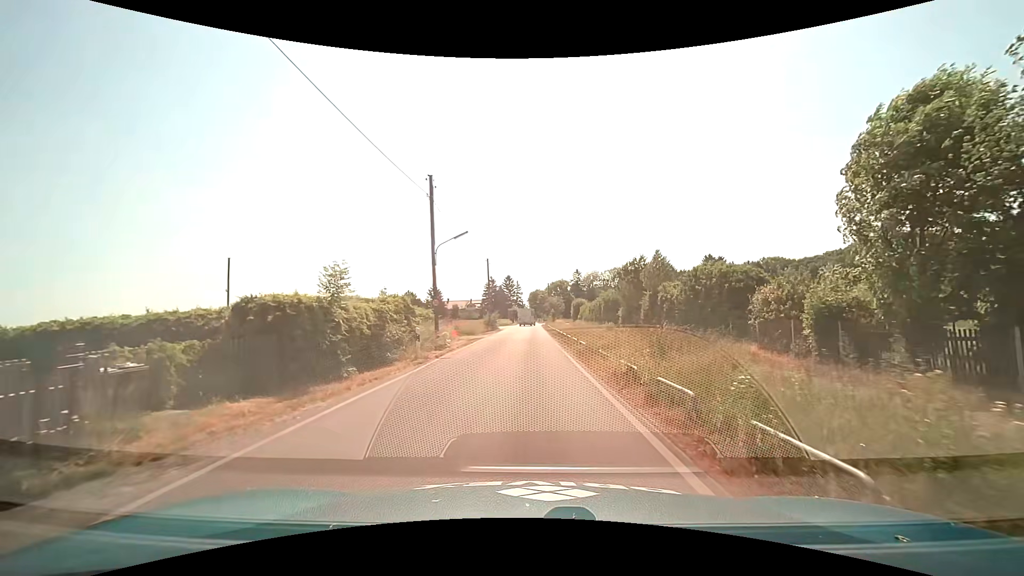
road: unclassified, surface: asphalt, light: Day
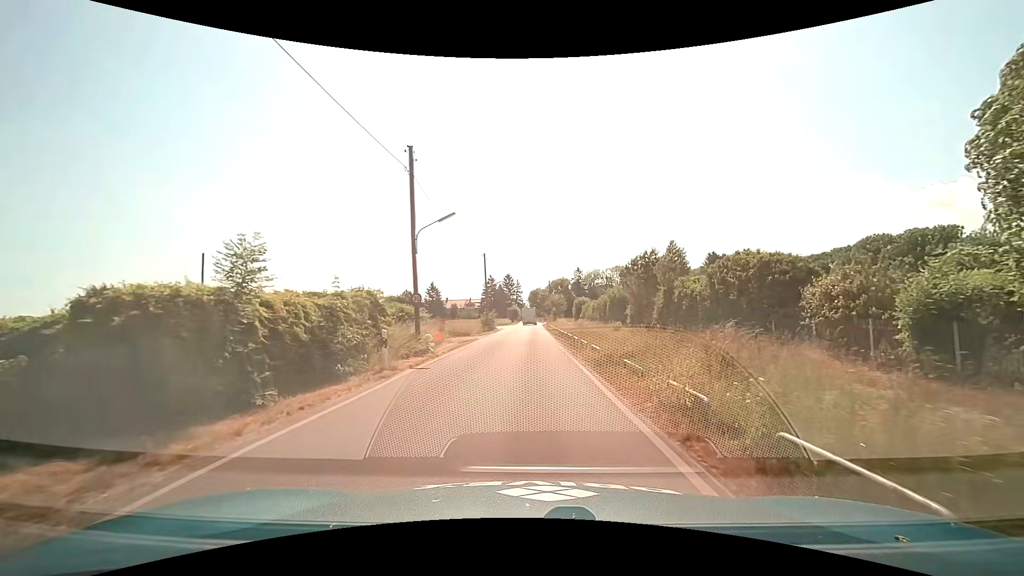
(0.0, +3.9) m; -1°
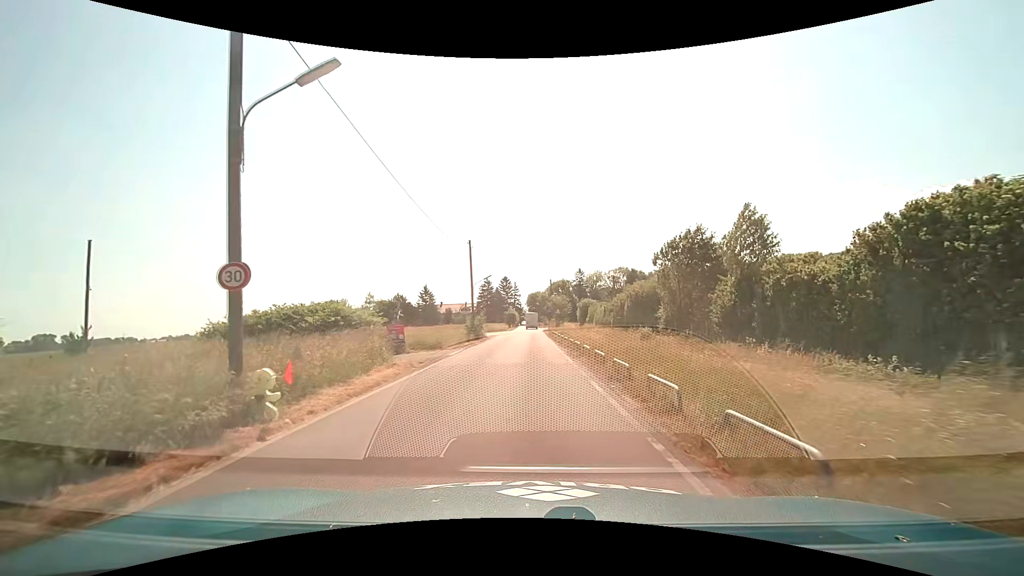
(0.0, +11.7) m; 0°
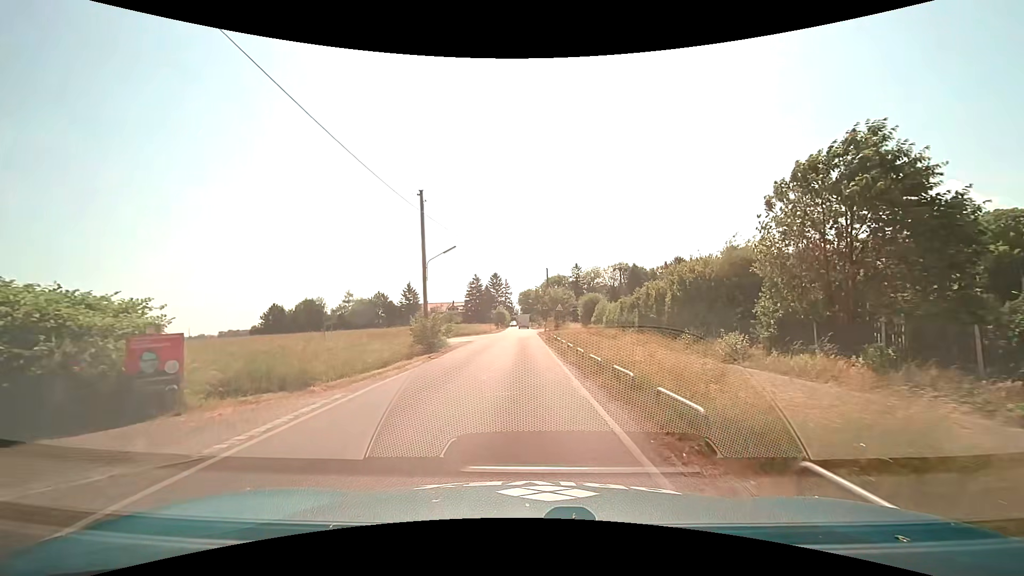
(+0.2, +15.9) m; 0°
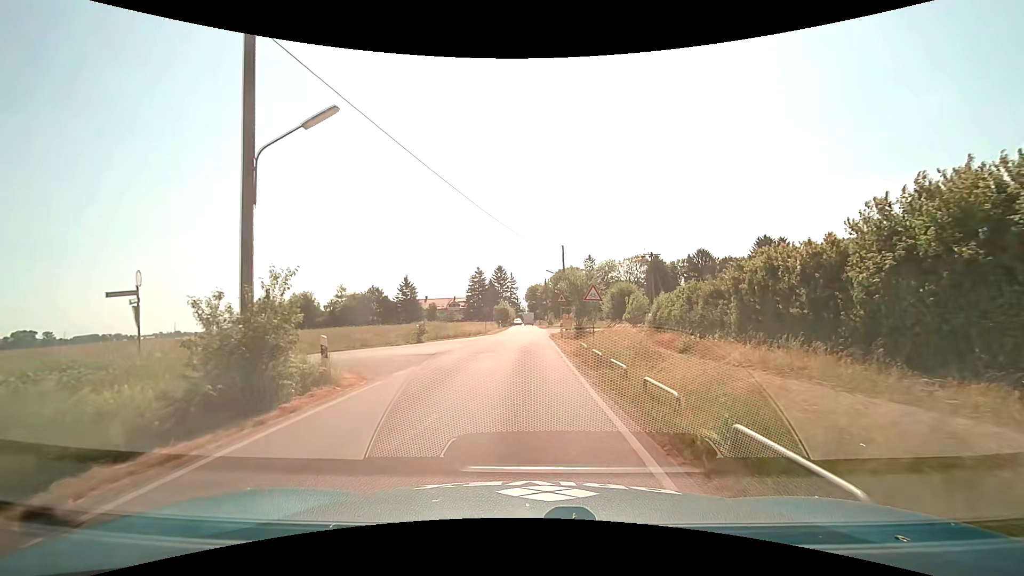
(0.0, +16.5) m; -1°
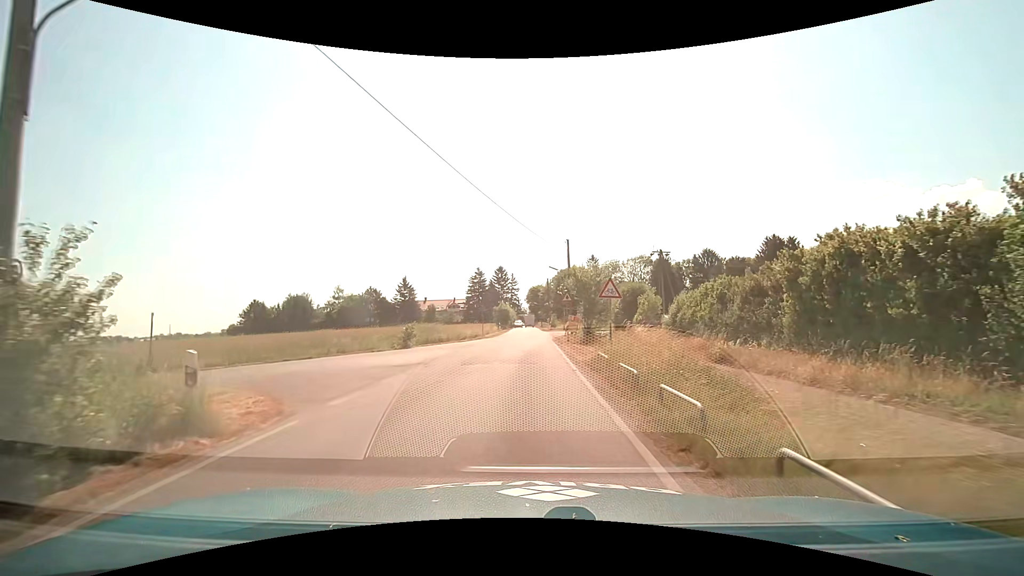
(0.0, +4.2) m; 0°
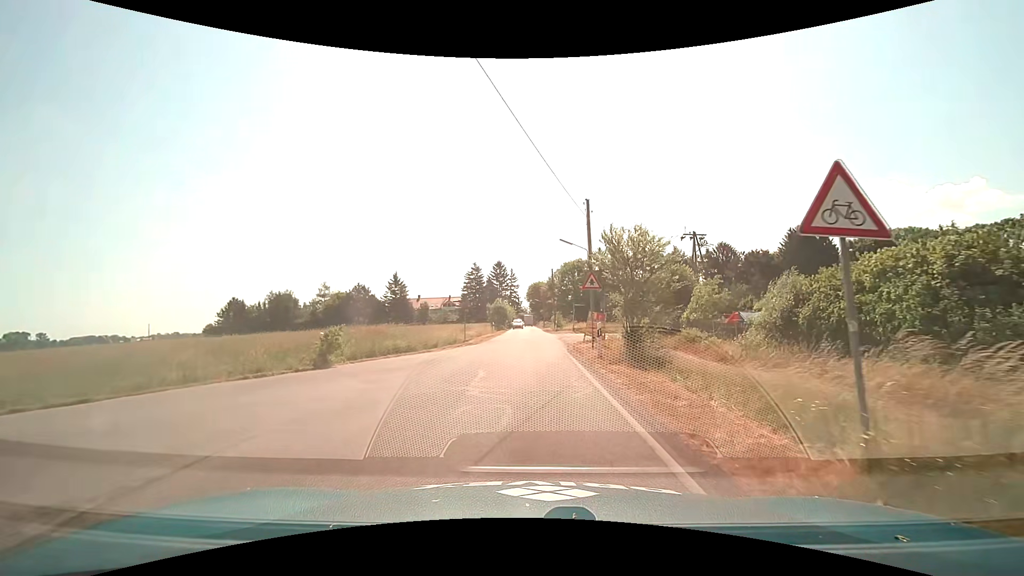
(0.0, +12.8) m; 0°
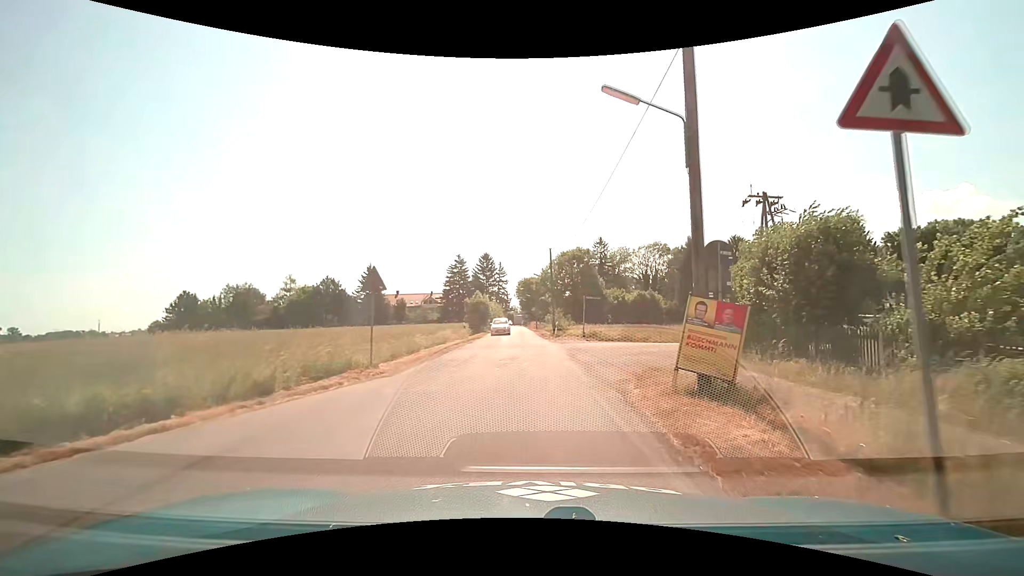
(+0.2, +17.3) m; +1°
(0, +10) (0, +20) (0, +30) (0, +40) (0, +50) (-1, +60) (-1, +70) (-2, +80) (-2, +90) (-2, +100) m
